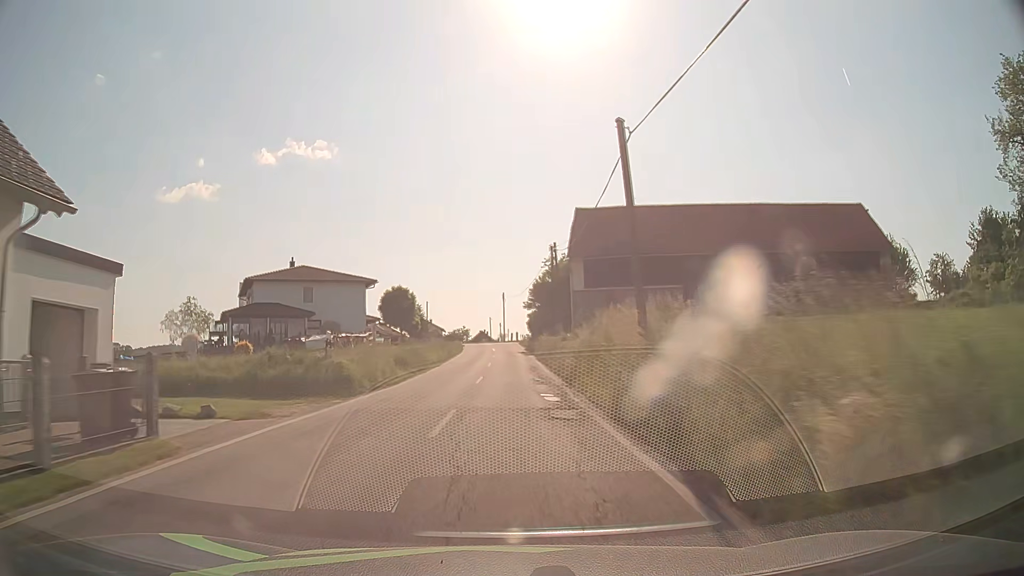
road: tertiary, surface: asphalt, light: Day
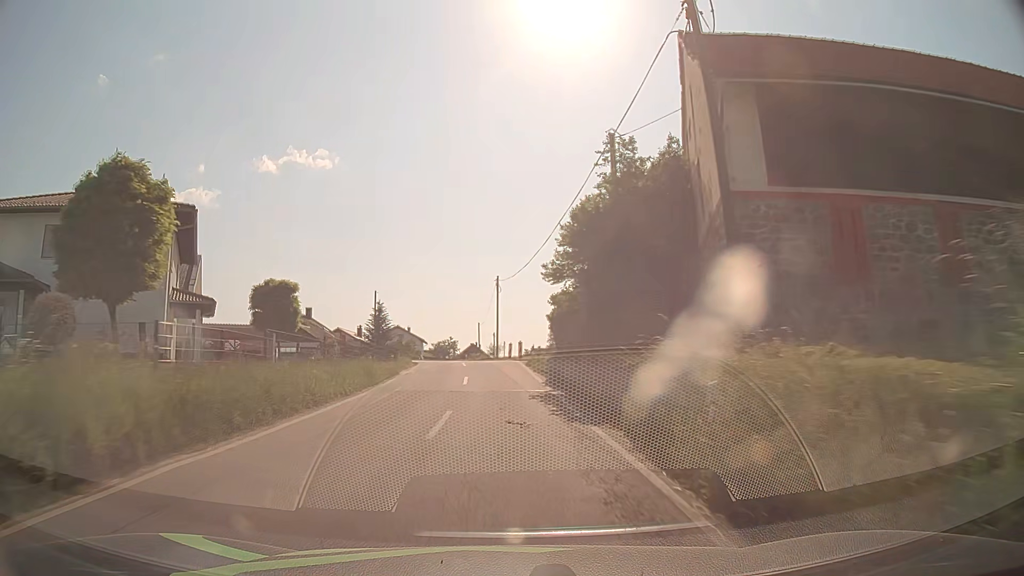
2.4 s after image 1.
(-0.1, +36.5) m; 0°
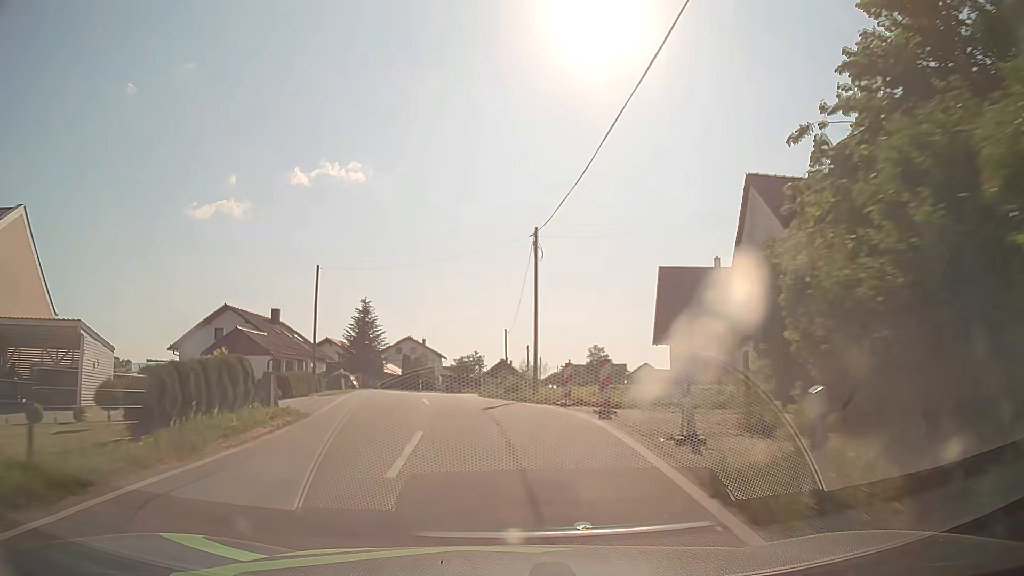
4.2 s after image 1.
(-0.4, +27.1) m; -2°
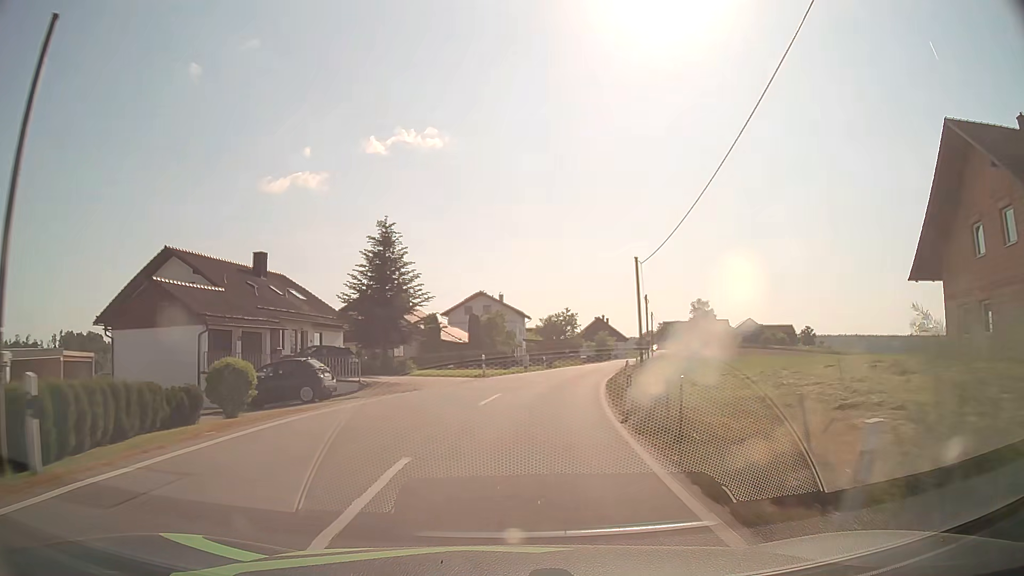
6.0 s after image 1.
(-2.3, +27.0) m; -8°
